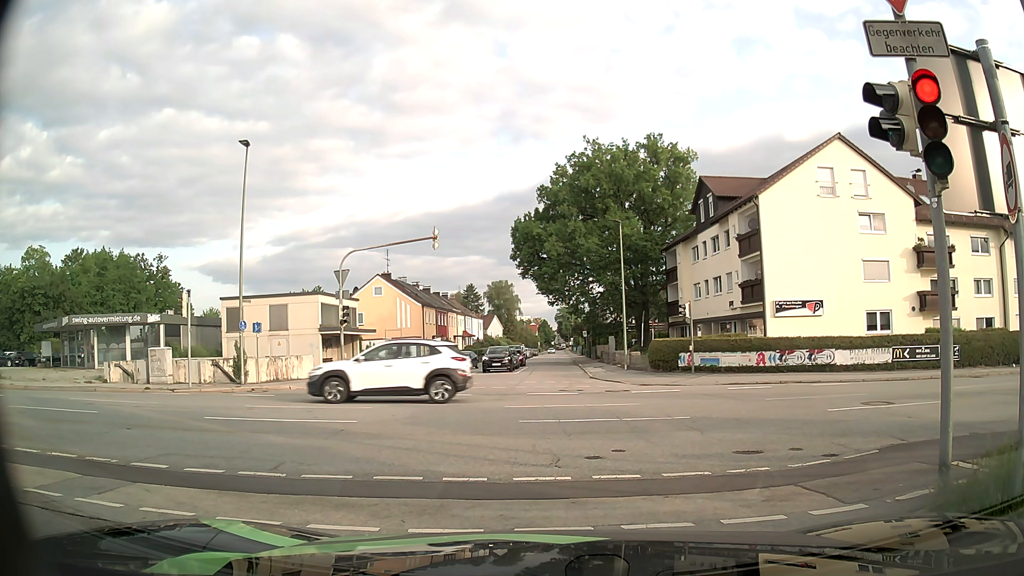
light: Day
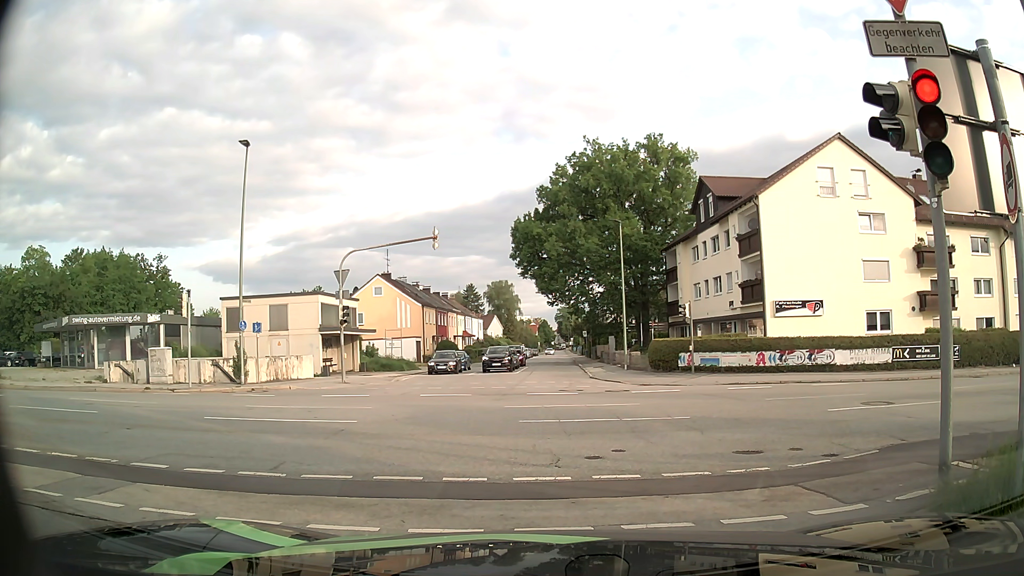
(0.0, 0.0) m; 0°
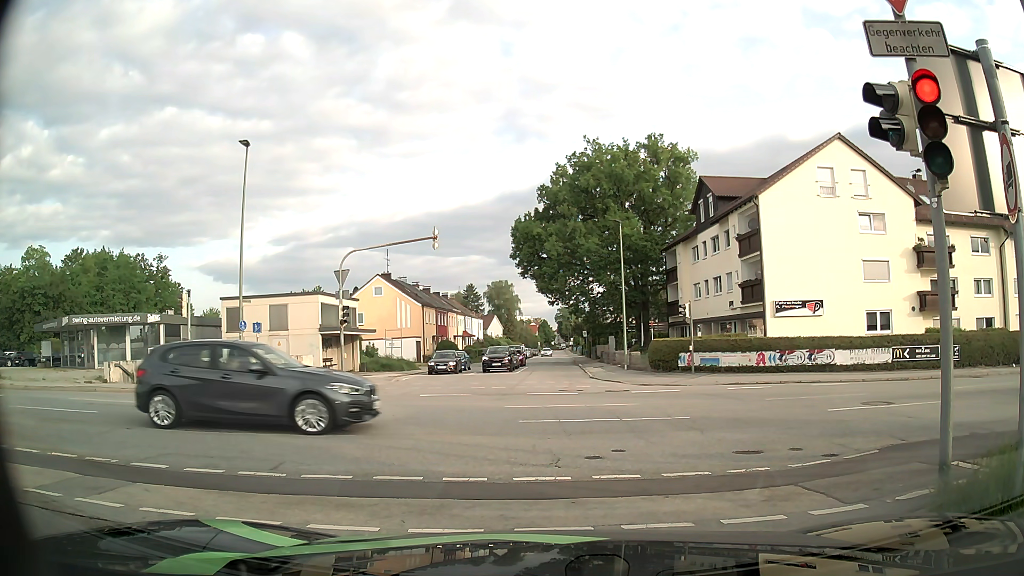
(0.0, 0.0) m; 0°
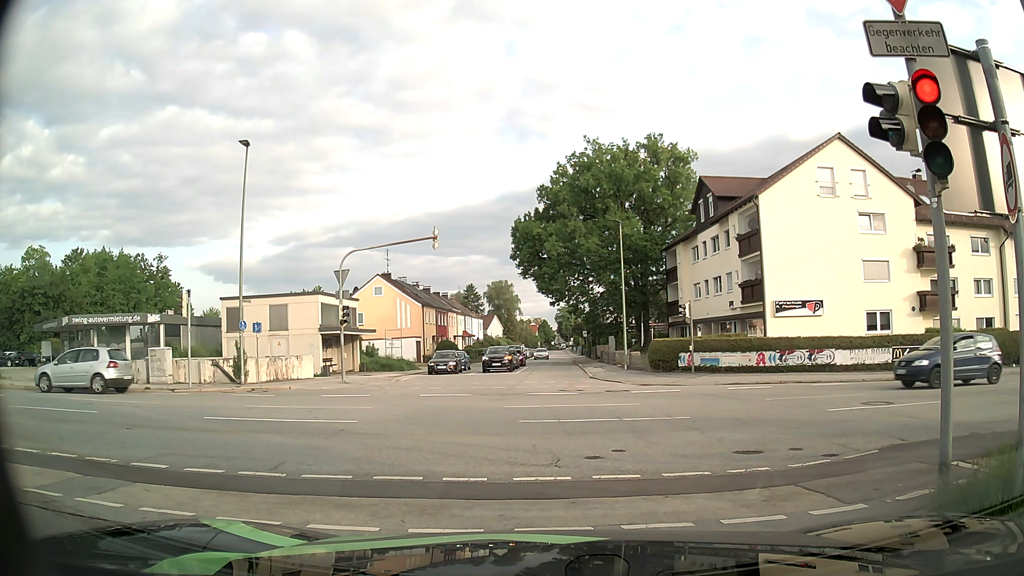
(0.0, 0.0) m; 0°
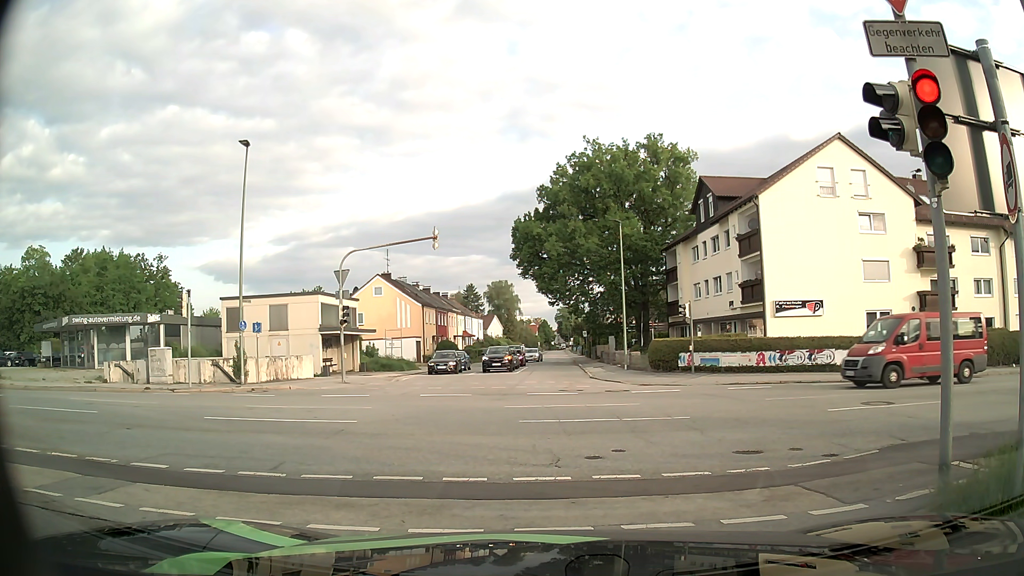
(0.0, 0.0) m; 0°
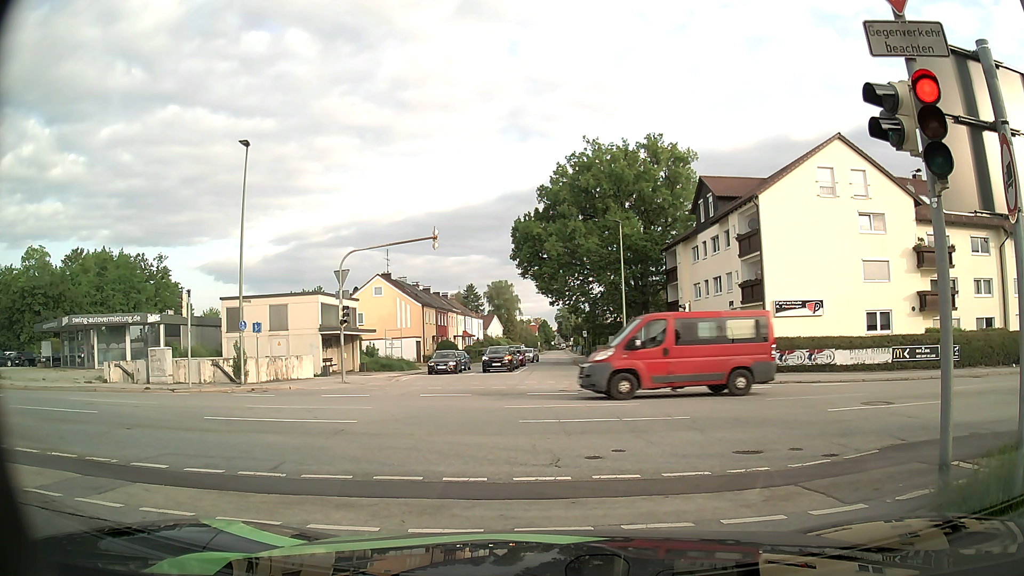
(0.0, 0.0) m; 0°
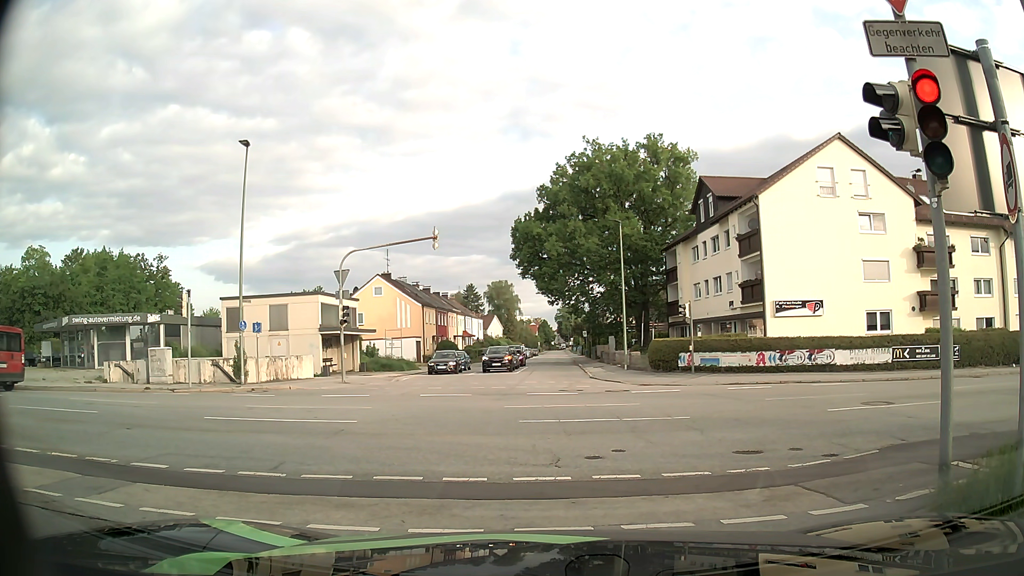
(0.0, 0.0) m; 0°
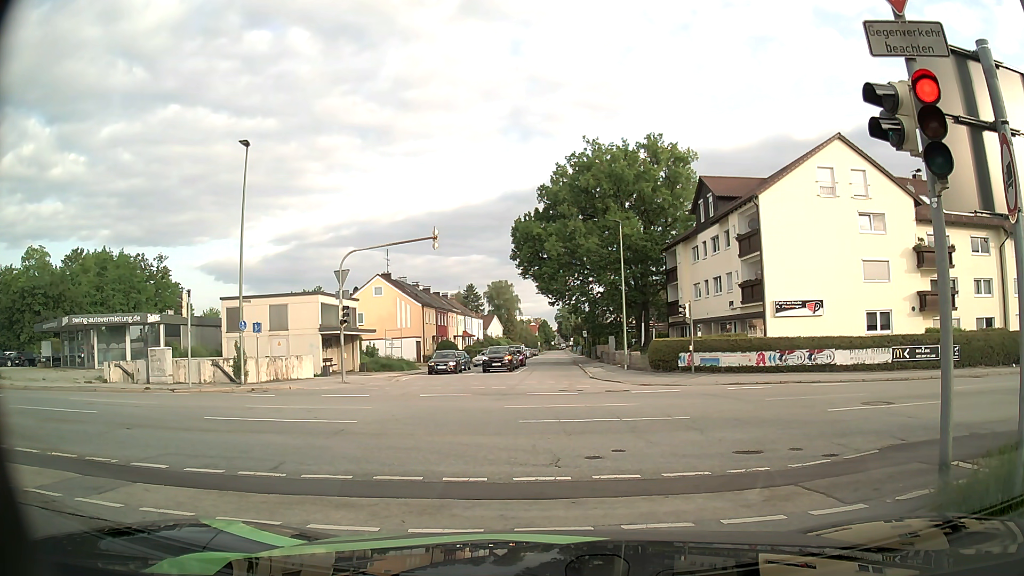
(0.0, 0.0) m; 0°
